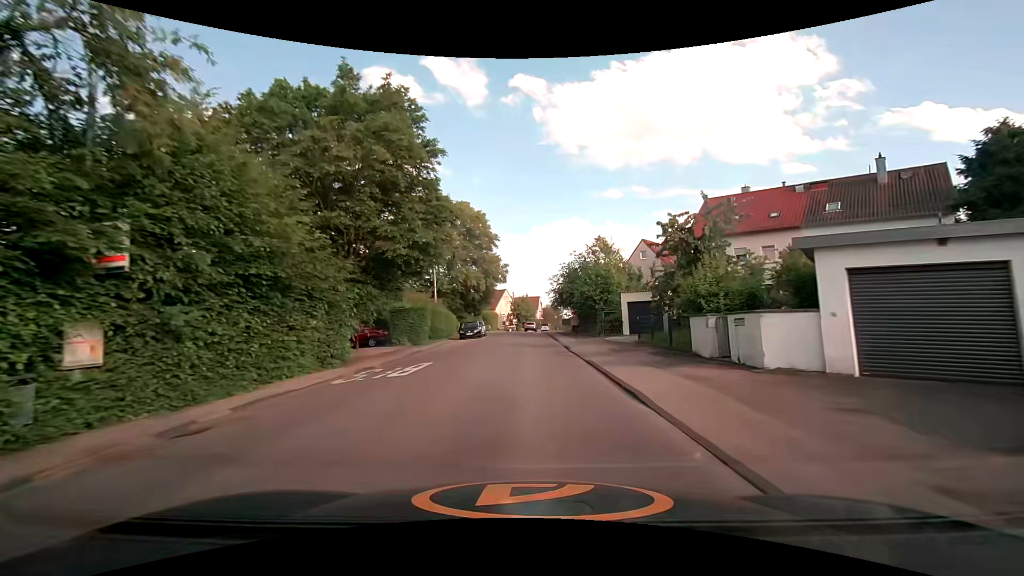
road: tertiary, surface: asphalt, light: Day
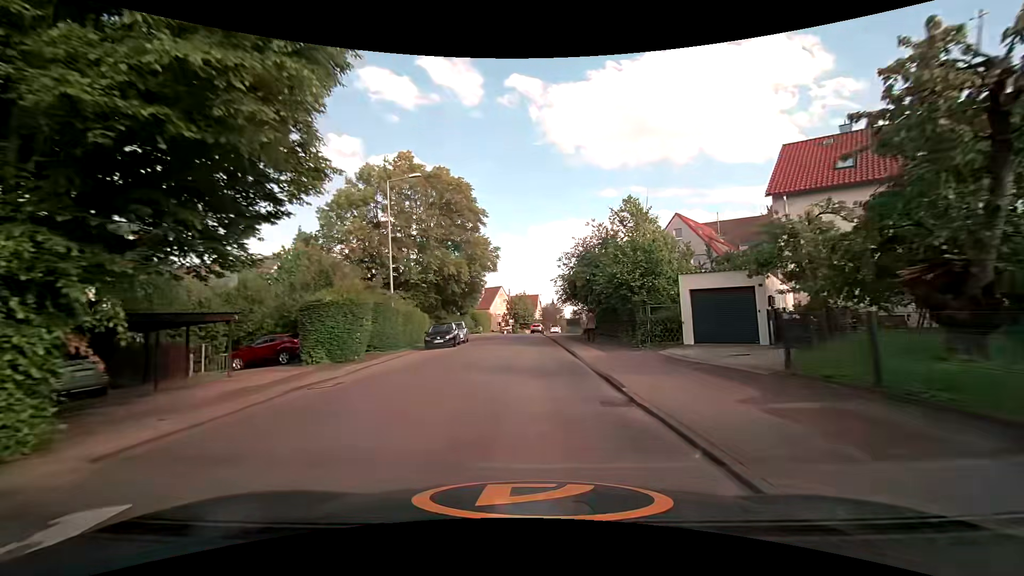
(-0.1, +13.1) m; 0°
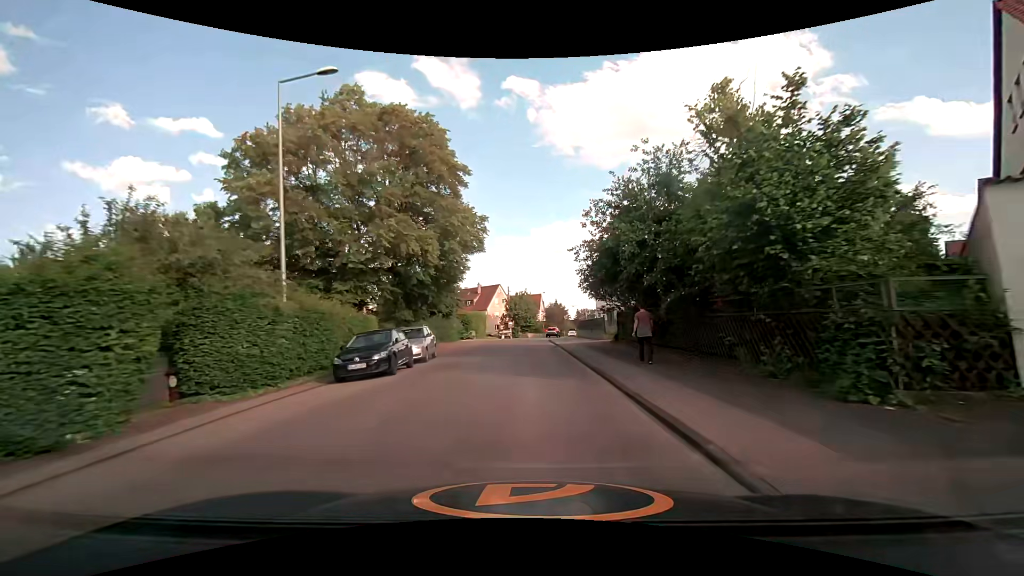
(0.0, +13.3) m; -1°
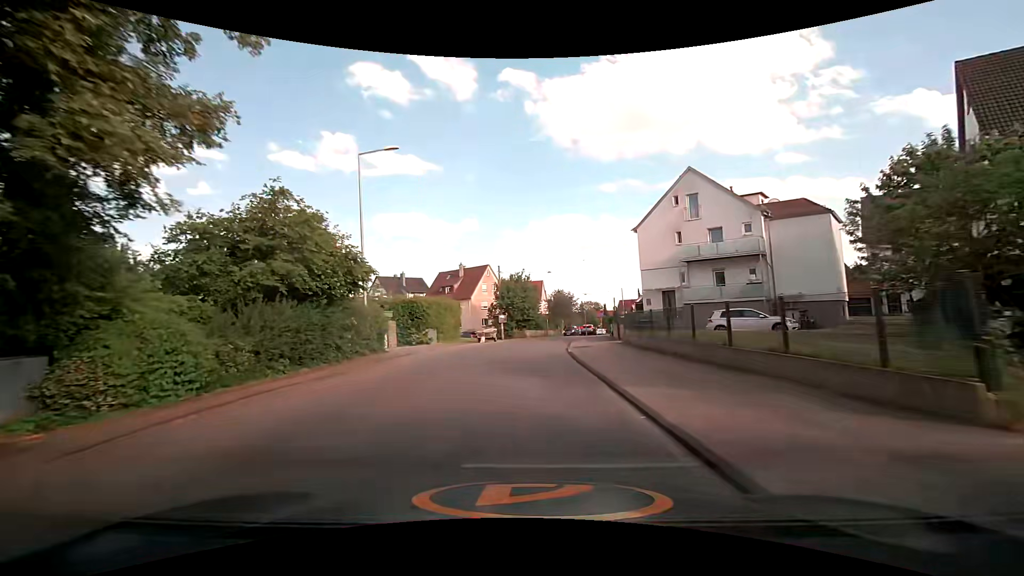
(+0.4, +26.3) m; +2°
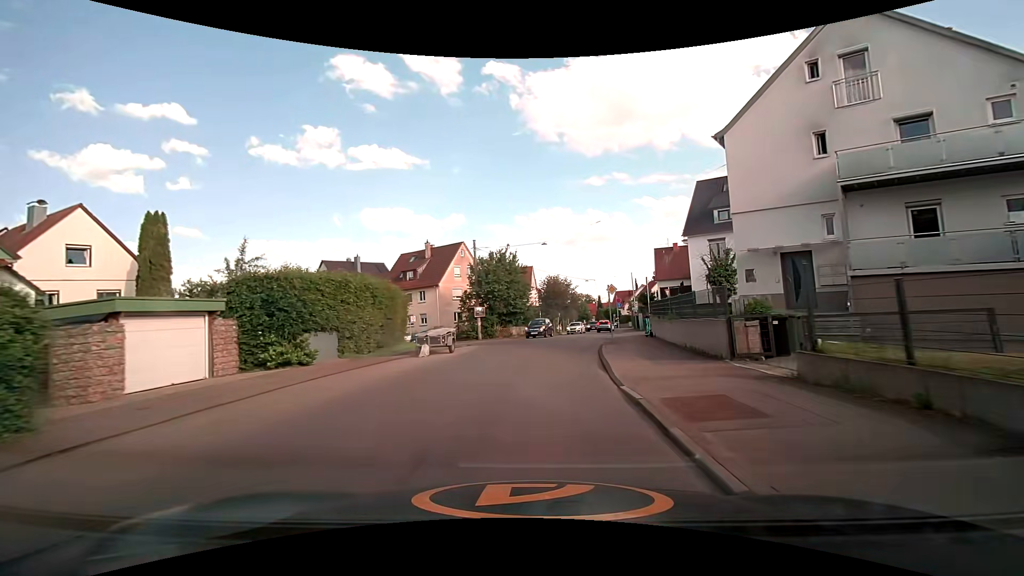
(-0.2, +18.1) m; 0°
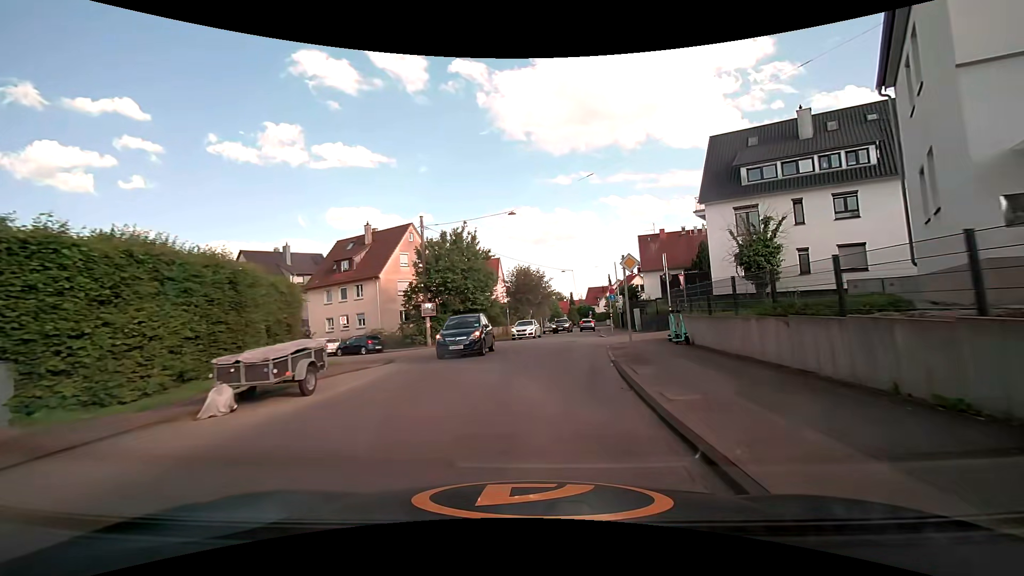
(+0.3, +11.4) m; +3°
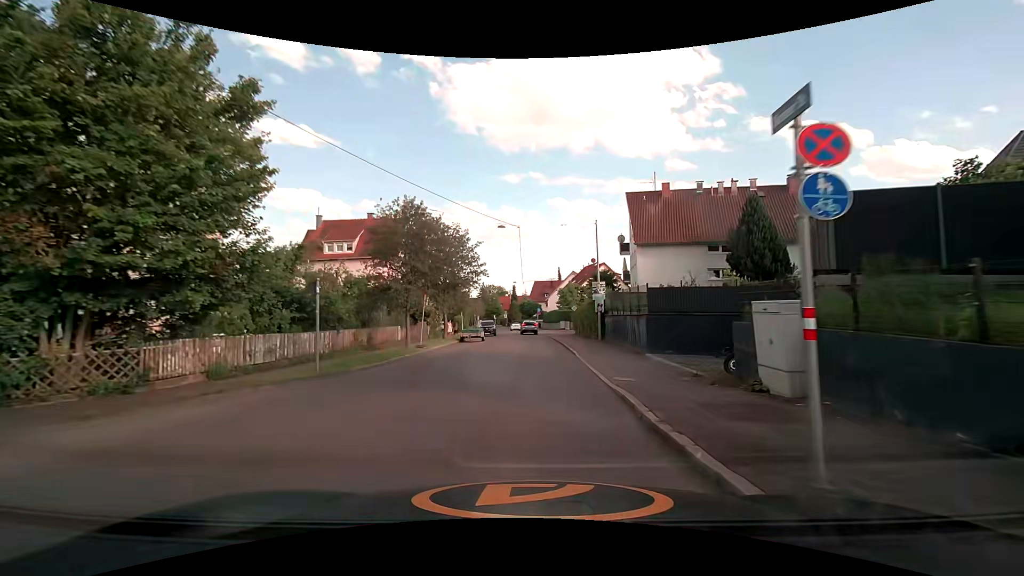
(+2.2, +28.4) m; +7°
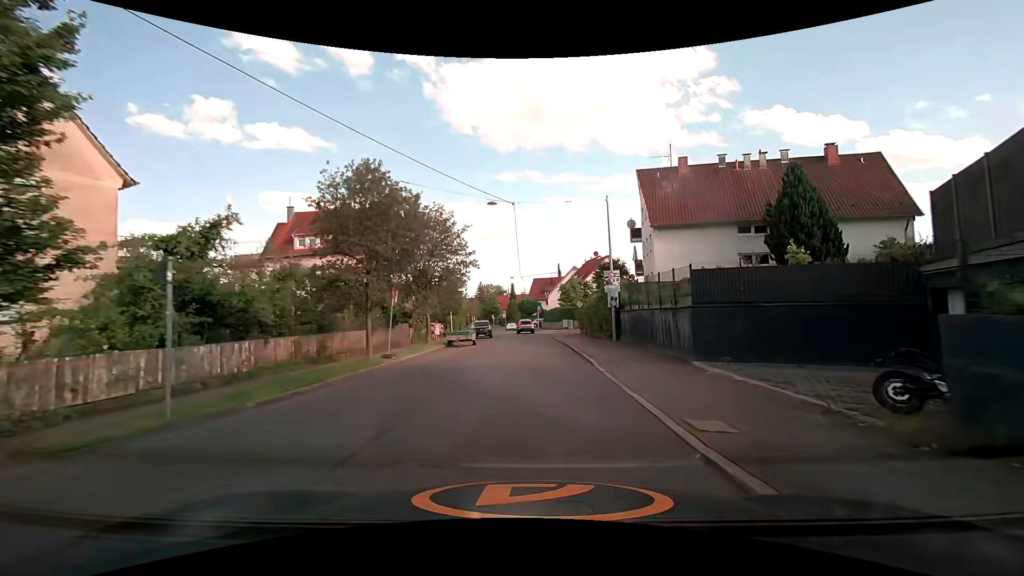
(0.0, +5.8) m; 0°
(0, +10) (0, +20) (0, +30) (0, +40) (0, +50) (-1, +60) (-1, +70) (-2, +80) (-3, +90) (-4, +100) m
